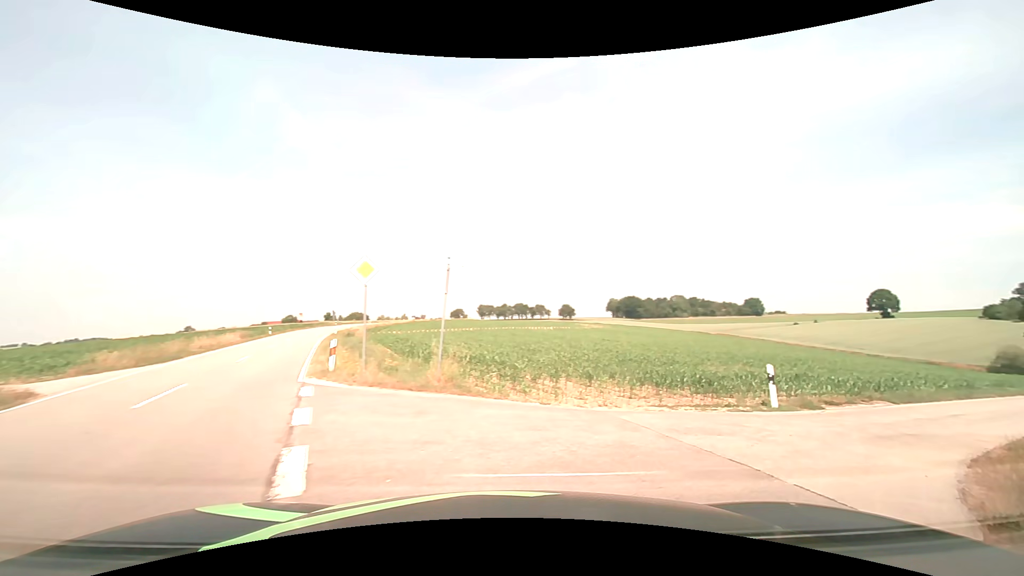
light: Day
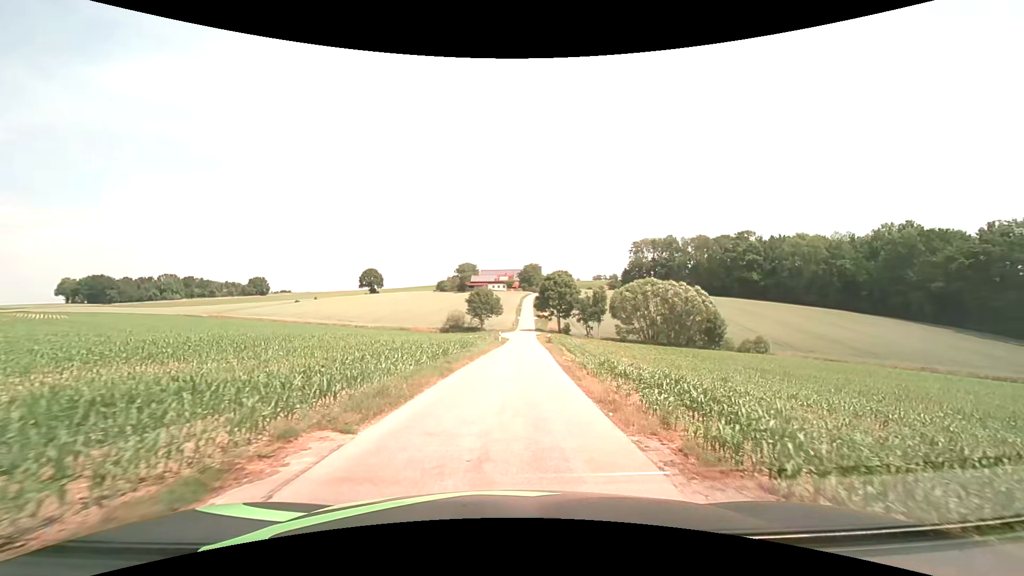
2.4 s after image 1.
(+7.0, +11.8) m; +51°
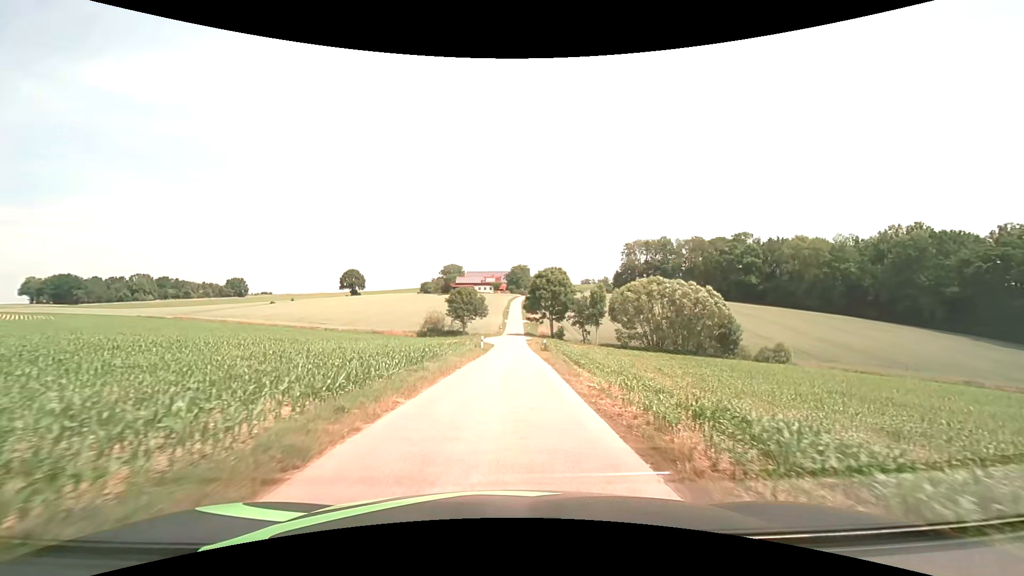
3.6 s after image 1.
(+0.2, +11.2) m; +2°
(0, +10) (0, +20) (0, +30) (+1, +40) (+1, +50) (+1, +60) (+1, +70) (+1, +80) (+1, +90) (+2, +100) m
